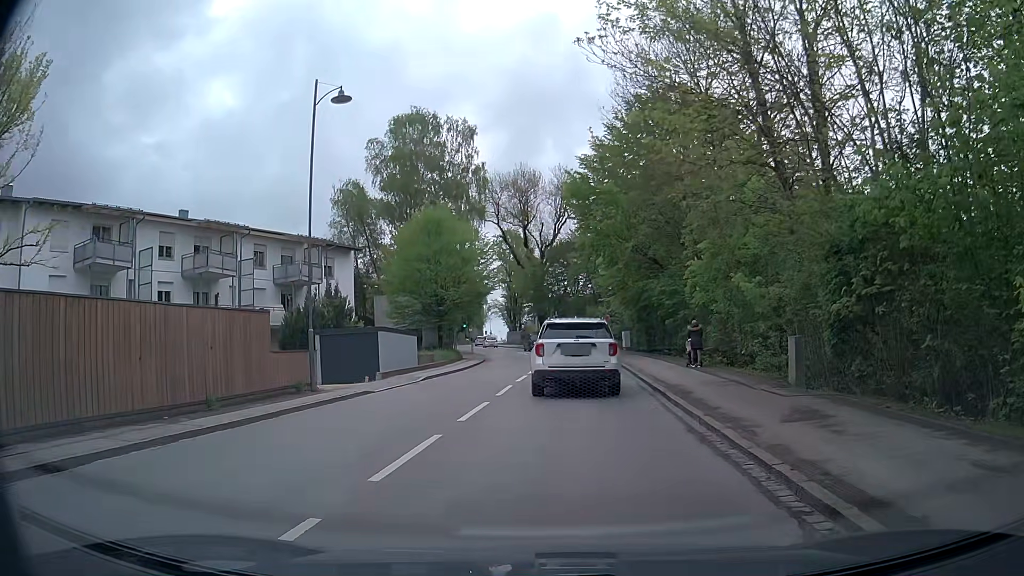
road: secondary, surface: asphalt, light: Day
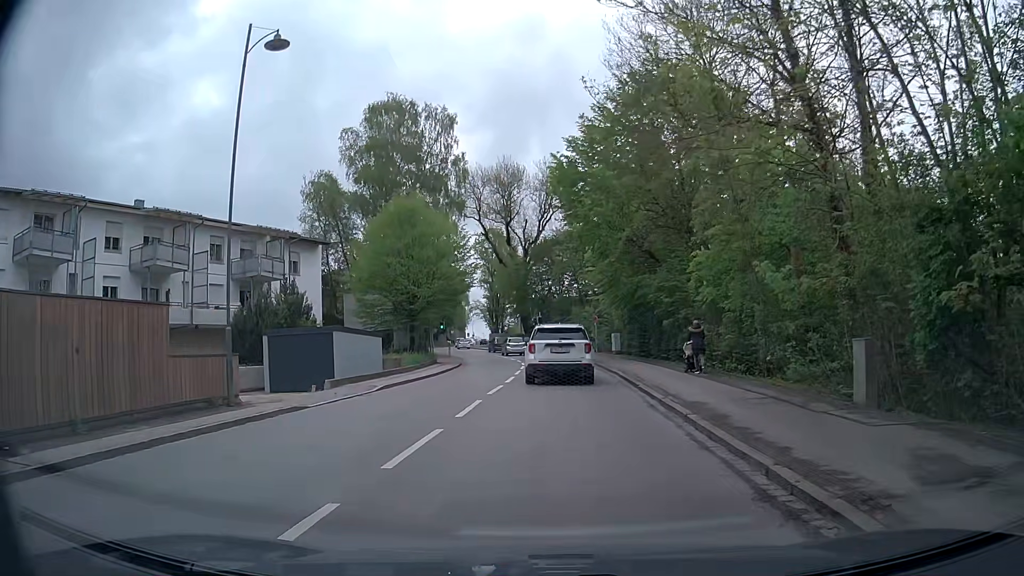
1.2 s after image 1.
(0.0, +4.2) m; +2°
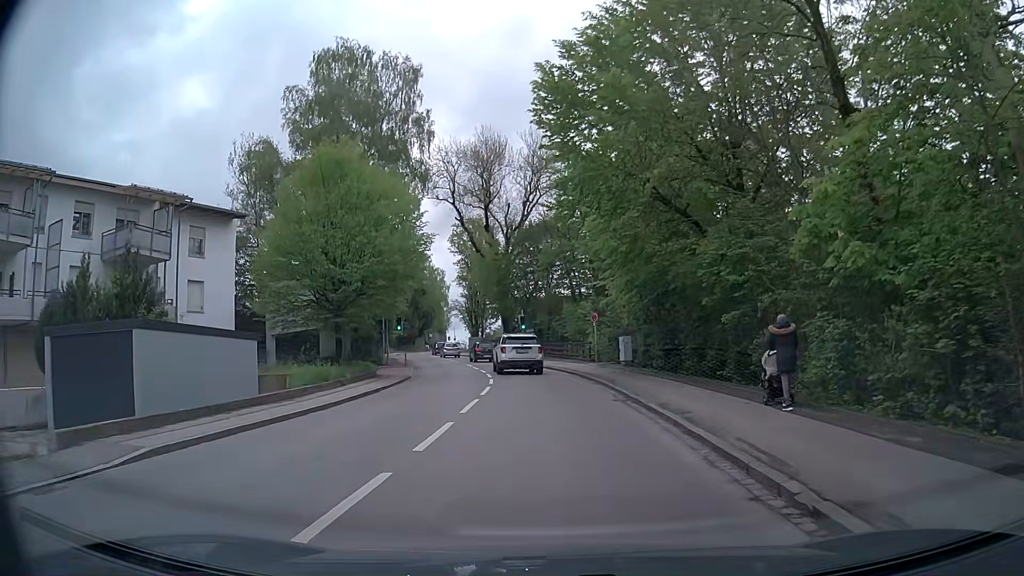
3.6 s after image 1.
(-0.2, +12.5) m; -1°
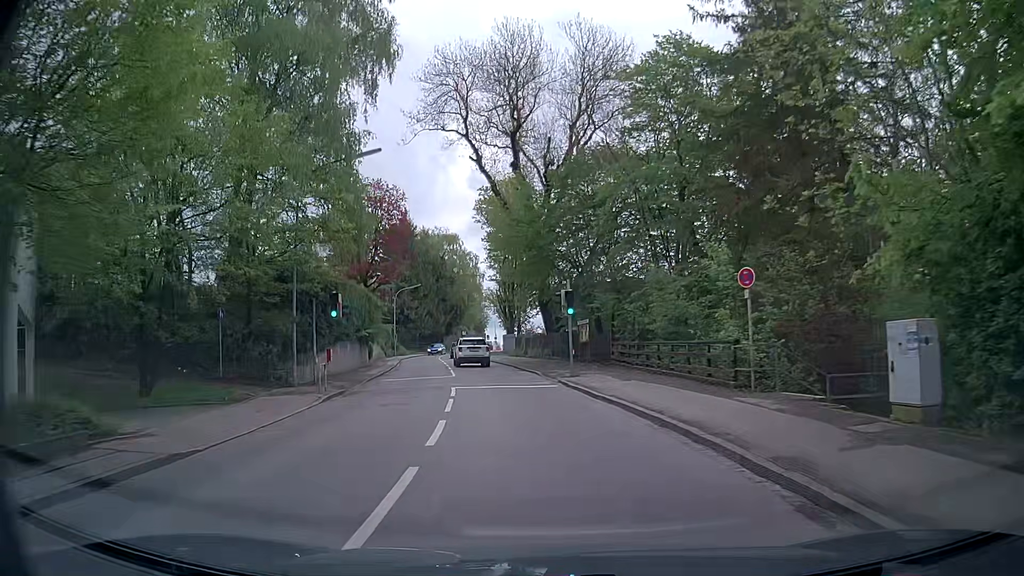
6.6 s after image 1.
(-0.2, +23.2) m; -3°
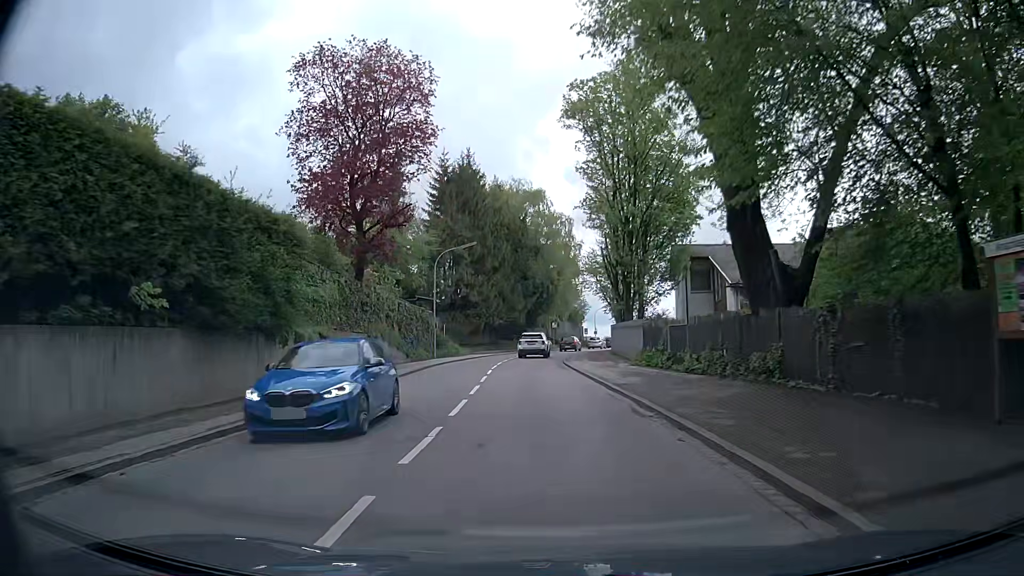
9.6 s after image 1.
(-2.8, +29.8) m; -8°
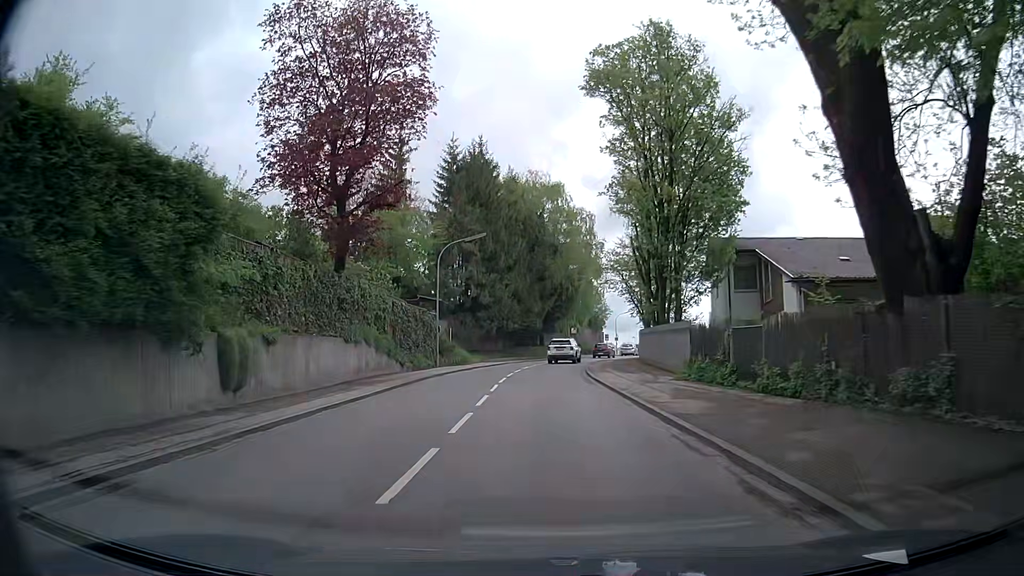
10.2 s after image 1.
(-0.2, +6.2) m; -4°
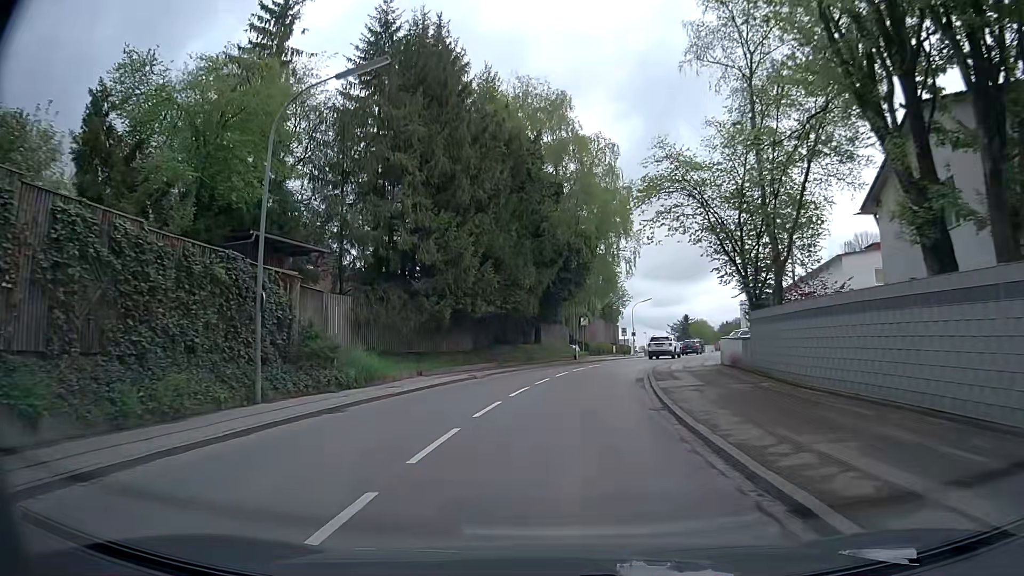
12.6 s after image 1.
(+0.4, +26.3) m; +1°
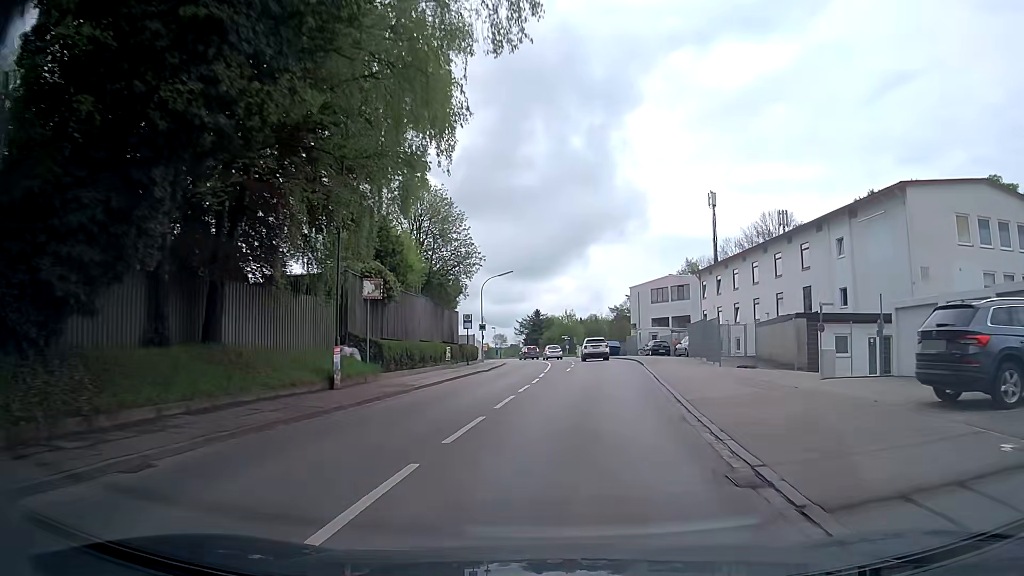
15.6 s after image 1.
(+3.6, +35.5) m; +13°
(0, +10) (+1, +20) (+2, +30) (+3, +40) (+4, +50) (+4, +60) (+4, +70) (+3, +80) (+1, +90) (-1, +99) m
